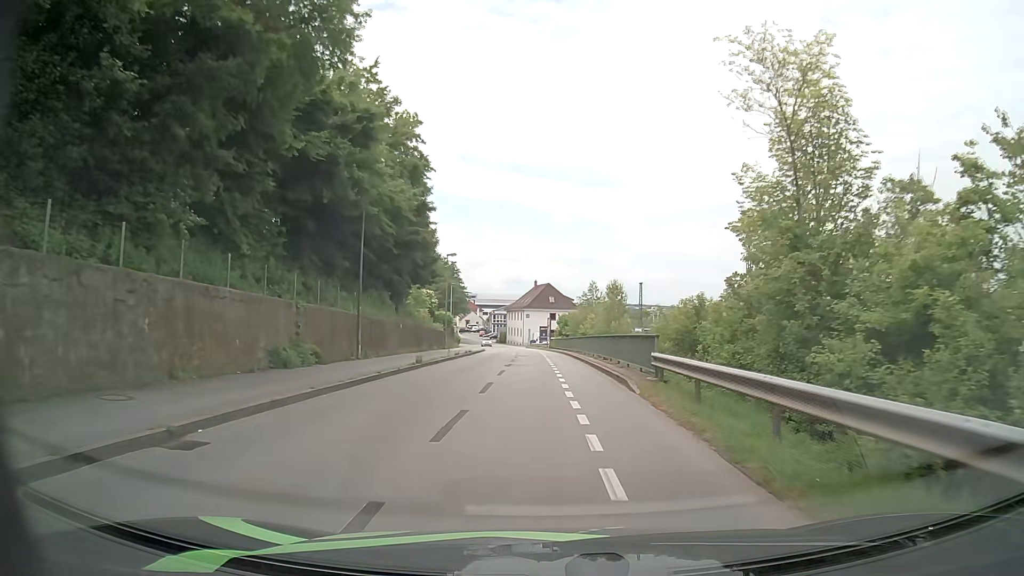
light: Day
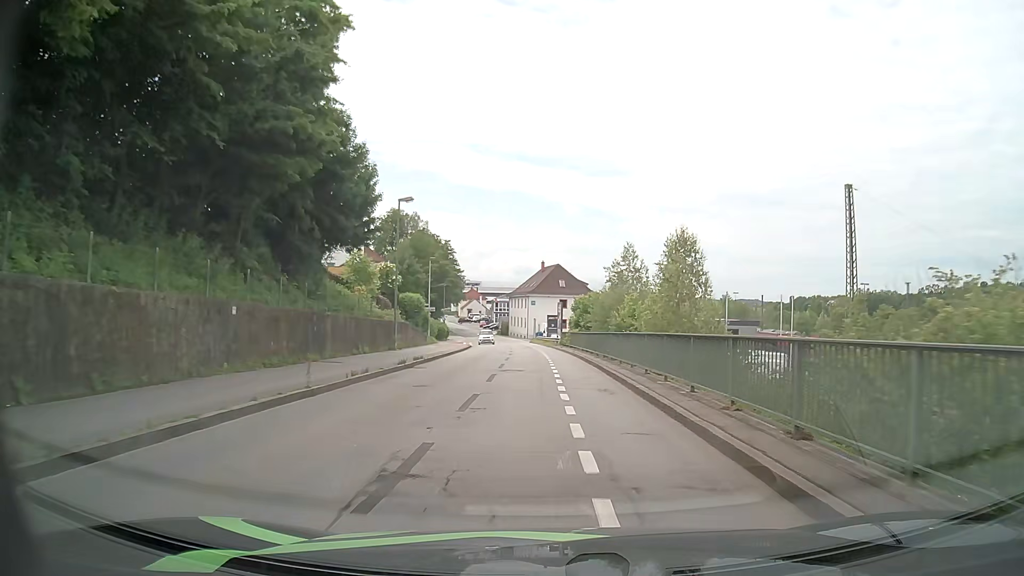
(-0.2, +21.3) m; -1°
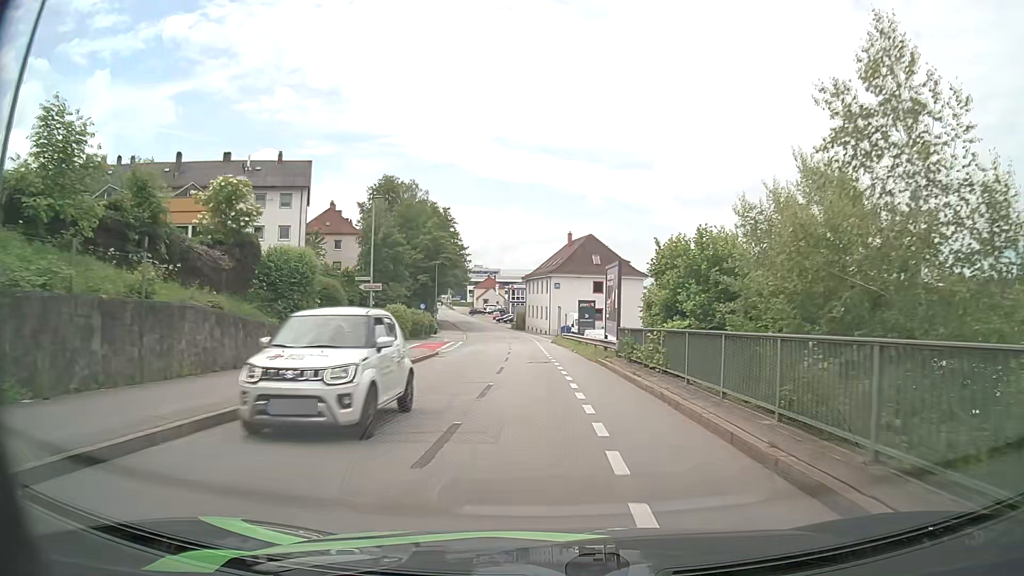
(-0.2, +28.6) m; -2°
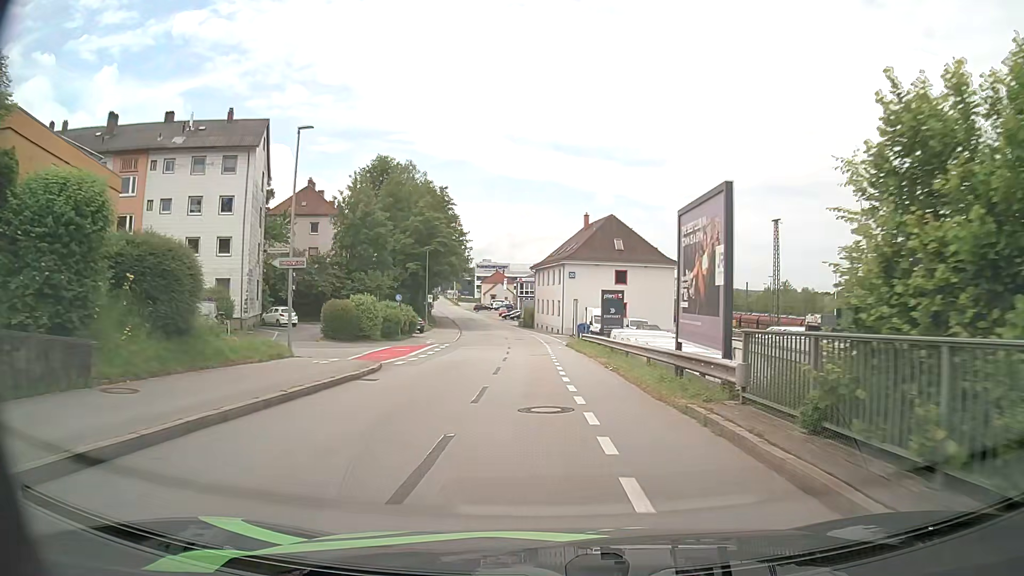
(-0.1, +13.2) m; -1°
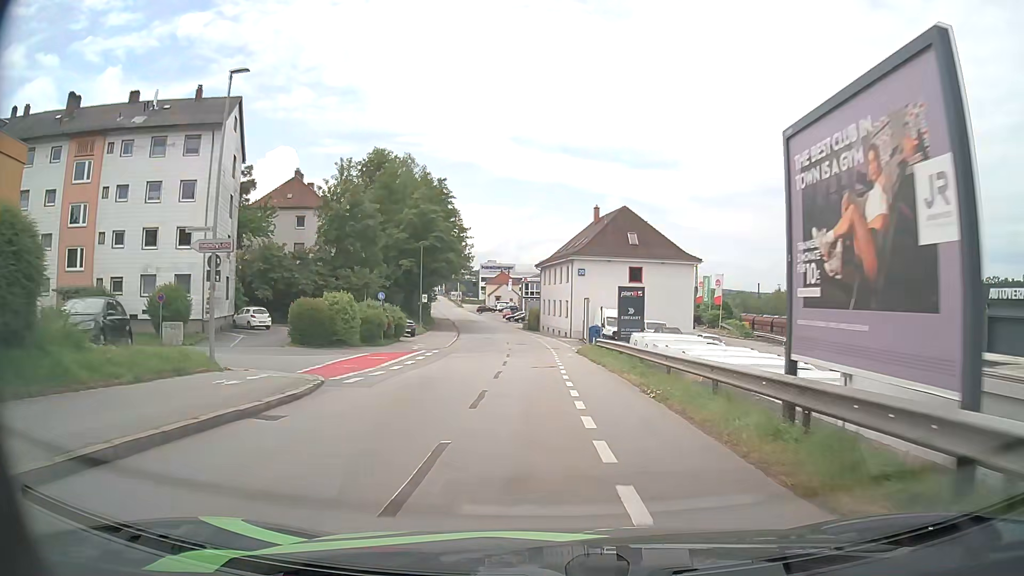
(0.0, +6.4) m; 0°
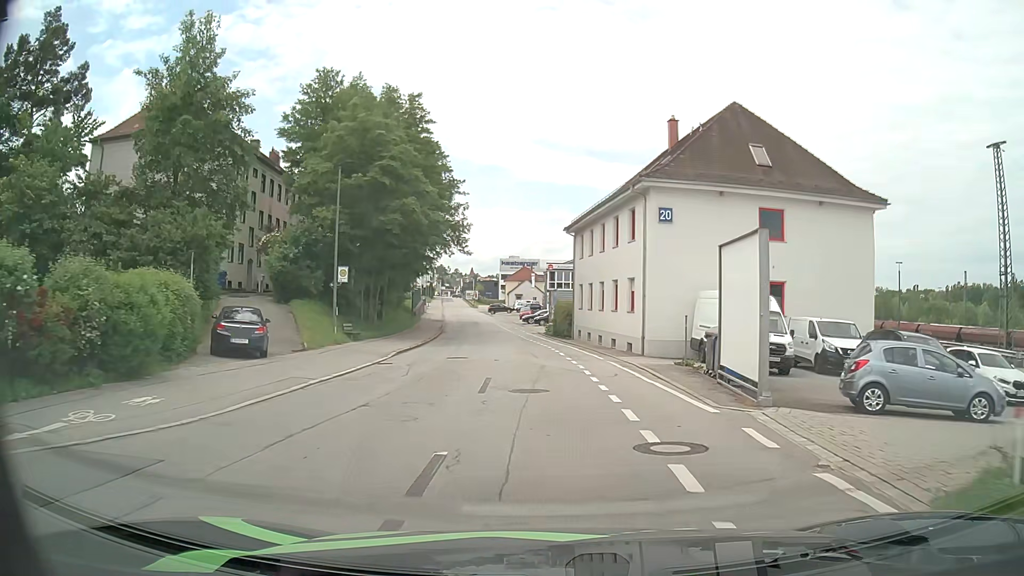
(-0.9, +31.2) m; -2°
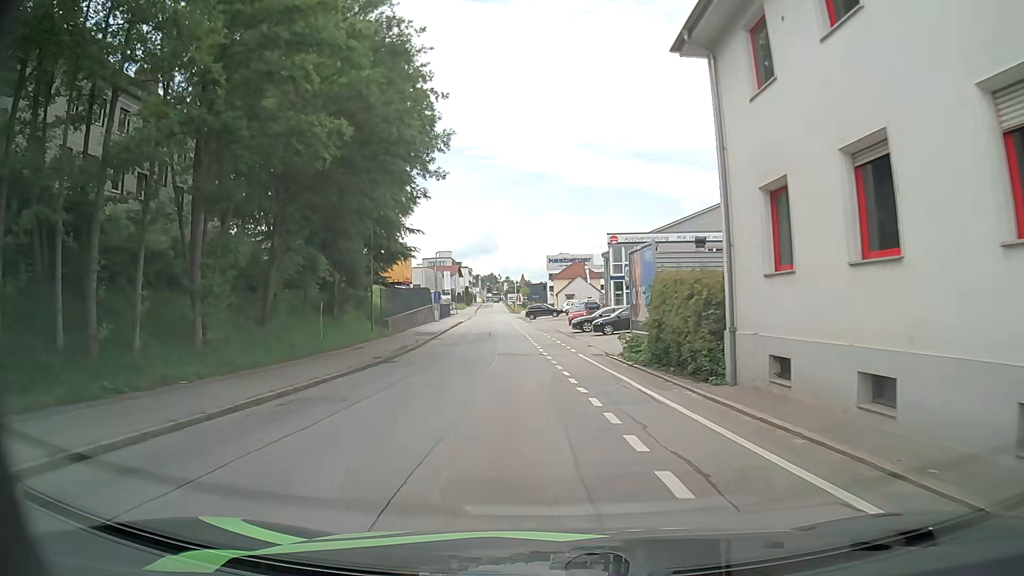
(-0.9, +31.9) m; -5°
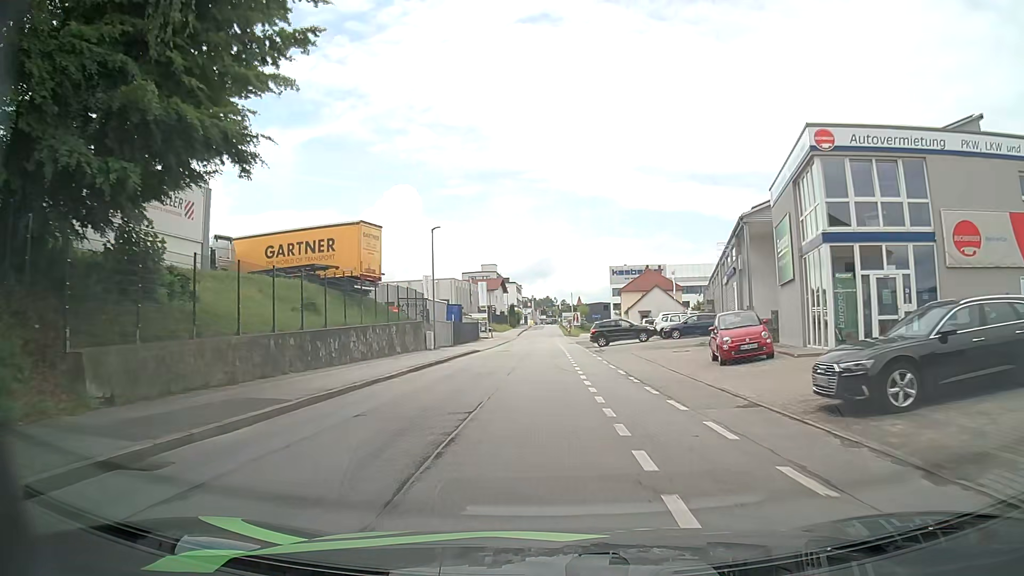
(-1.5, +34.3) m; -4°
(0, +10) (0, +20) (0, +30) (0, +40) (0, +50) (0, +60) (0, +70) (0, +80) (0, +90) (0, +100) m
